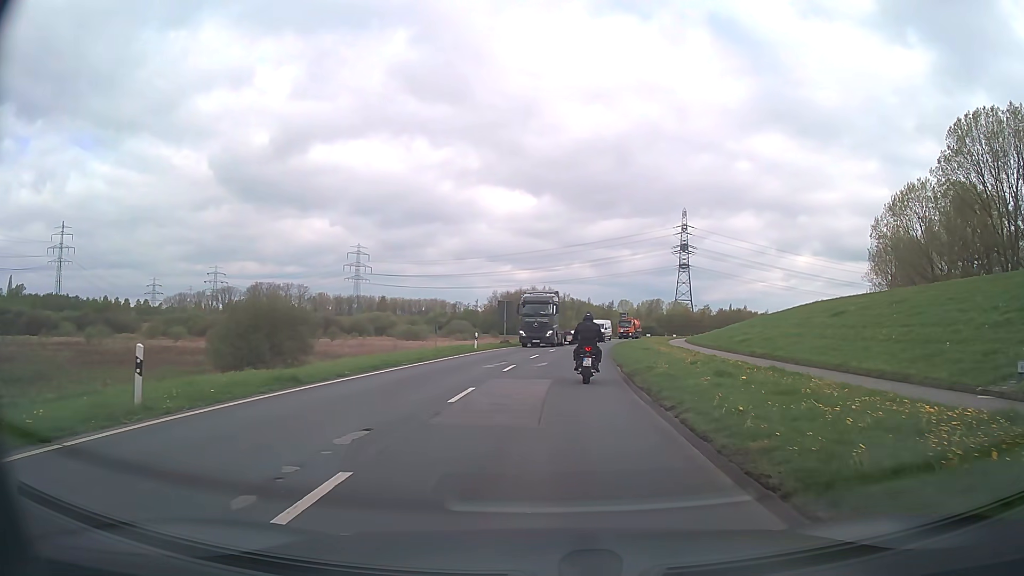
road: secondary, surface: asphalt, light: Day
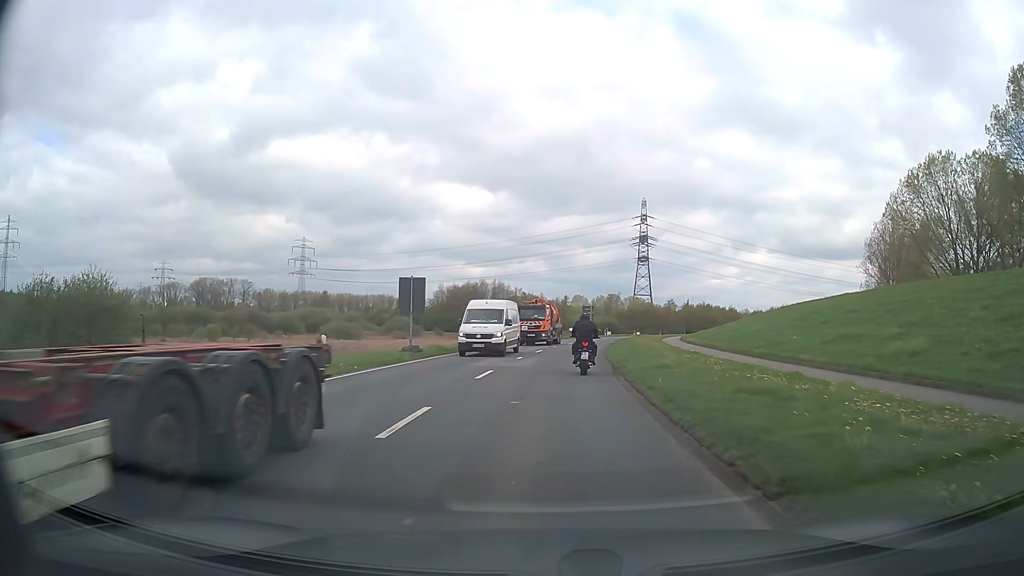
(+0.8, +22.0) m; +4°
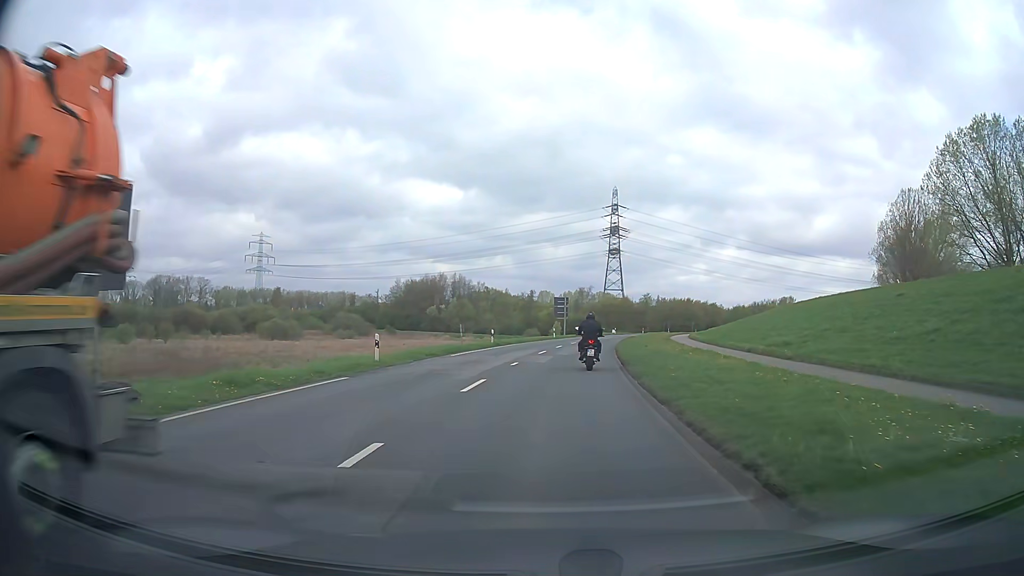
(+0.5, +21.1) m; +3°
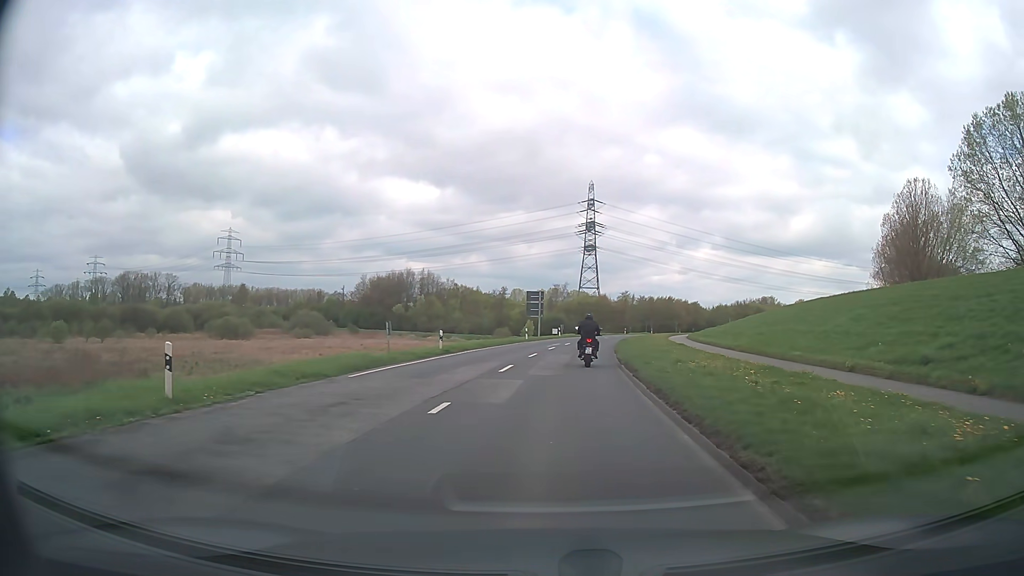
(+0.2, +12.3) m; +2°
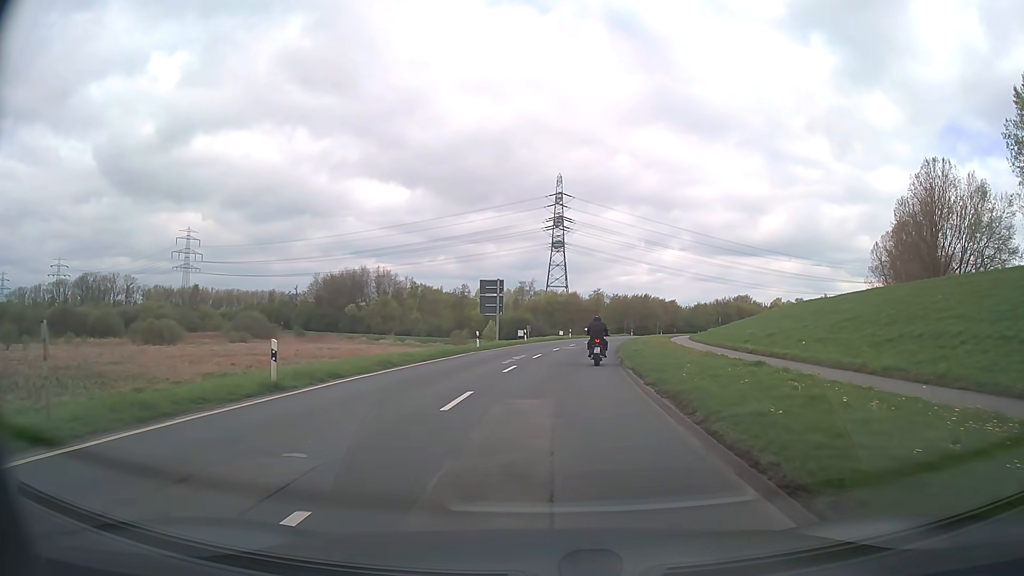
(+0.5, +17.3) m; +3°
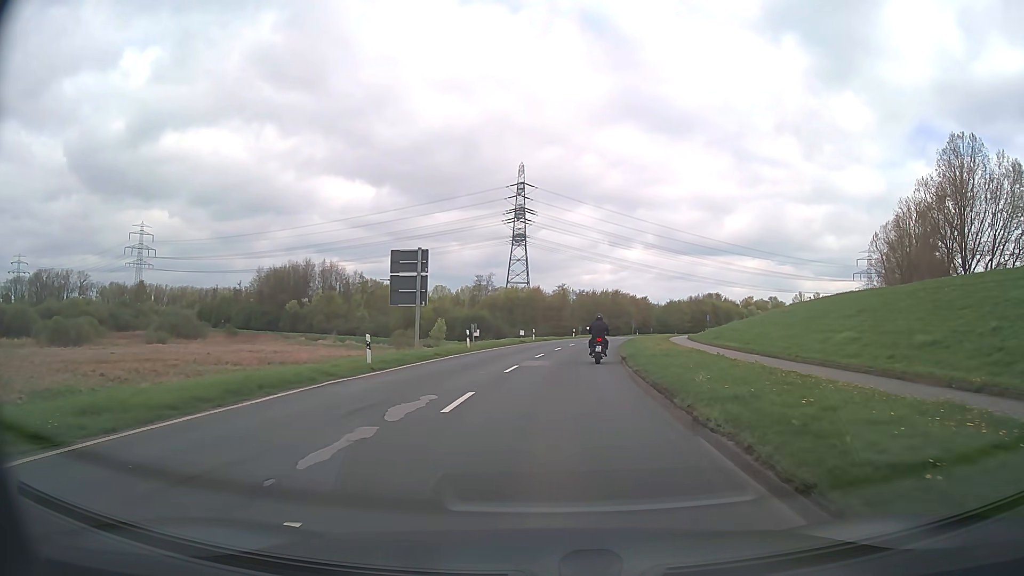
(+0.4, +18.1) m; +3°
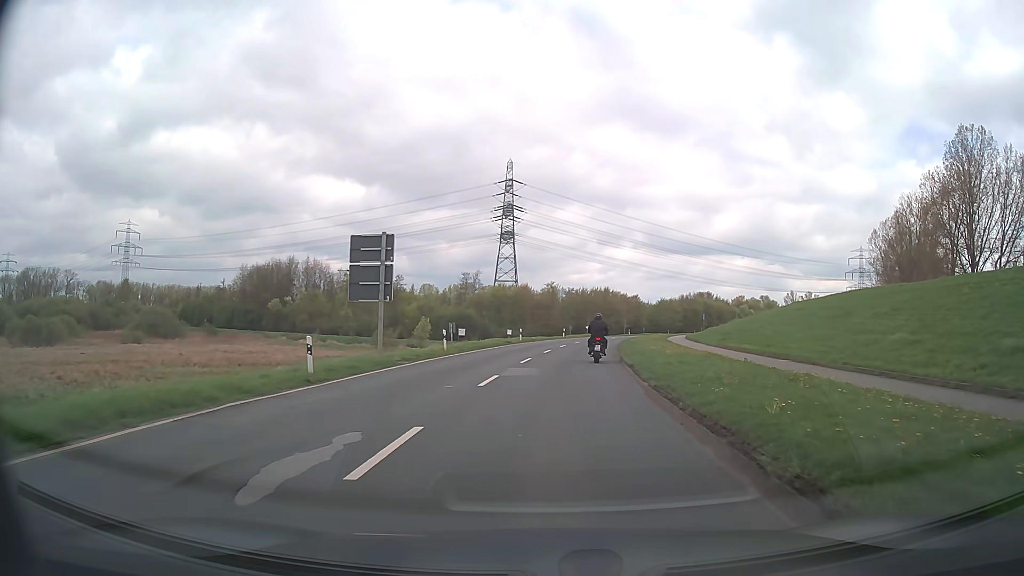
(0.0, +4.6) m; +1°
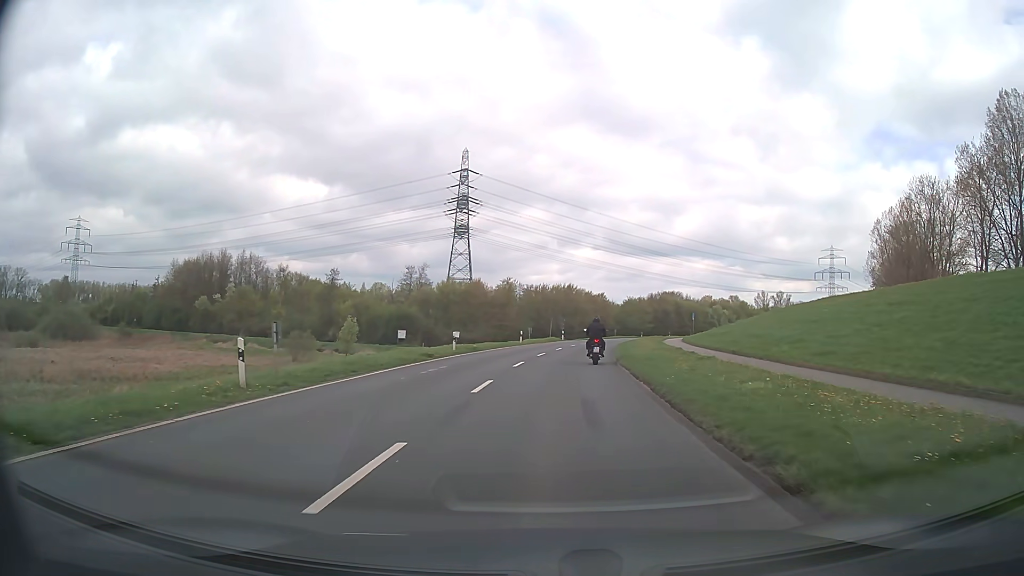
(+0.6, +18.9) m; +3°
(0, +10) (+1, +20) (+1, +30) (+3, +40) (+4, +50) (+6, +60) (+8, +69) (+10, +79) (+12, +89) (+15, +98) m
